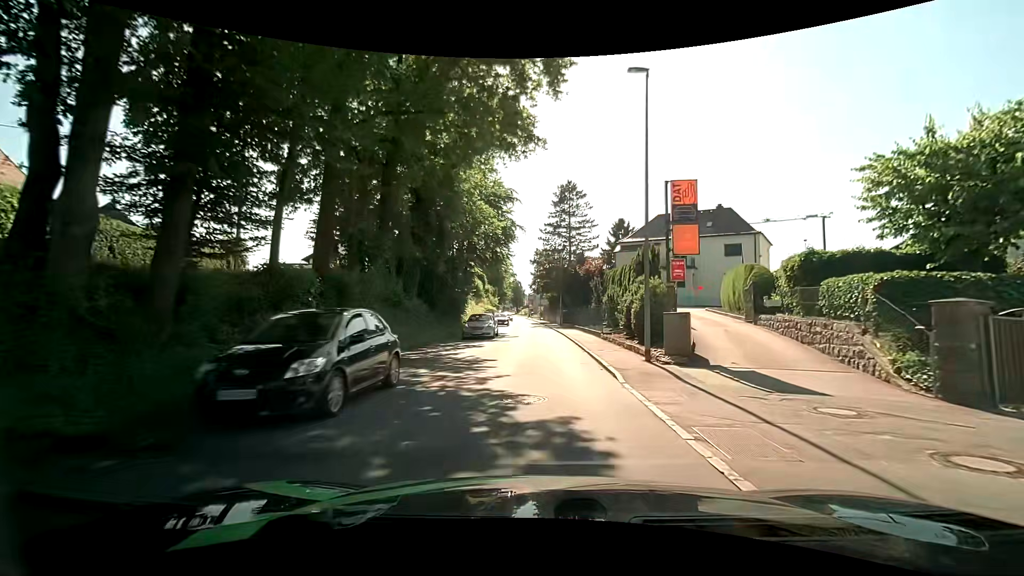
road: tertiary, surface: asphalt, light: Day
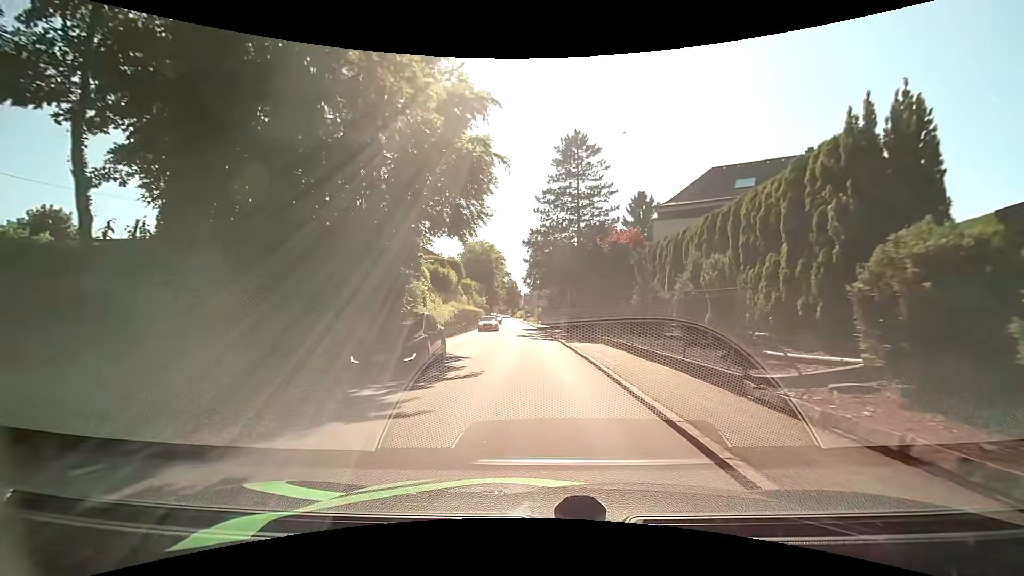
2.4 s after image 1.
(+0.2, +17.9) m; 0°
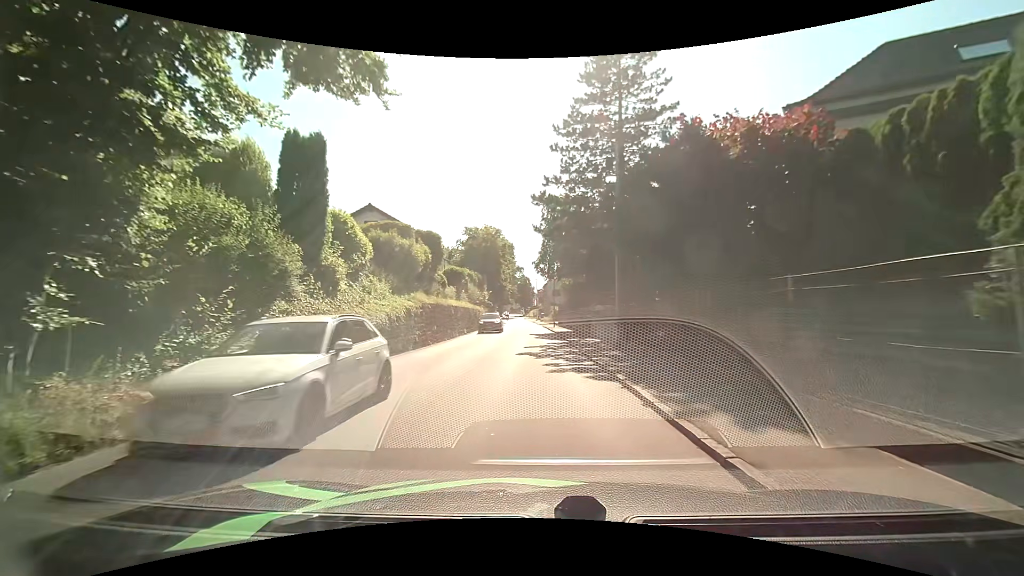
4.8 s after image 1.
(-0.2, +16.5) m; -1°
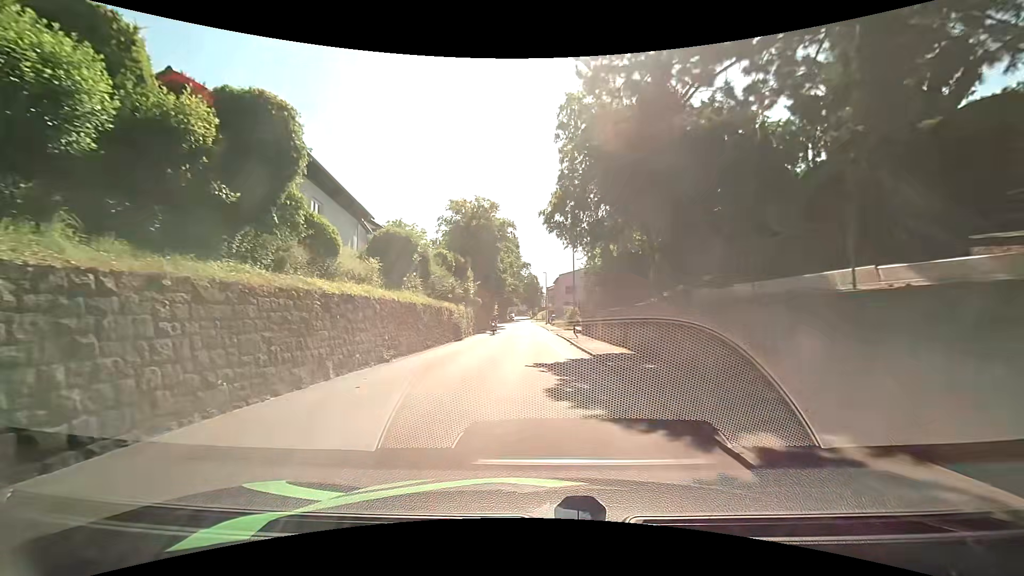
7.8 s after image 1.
(-0.3, +20.9) m; -2°
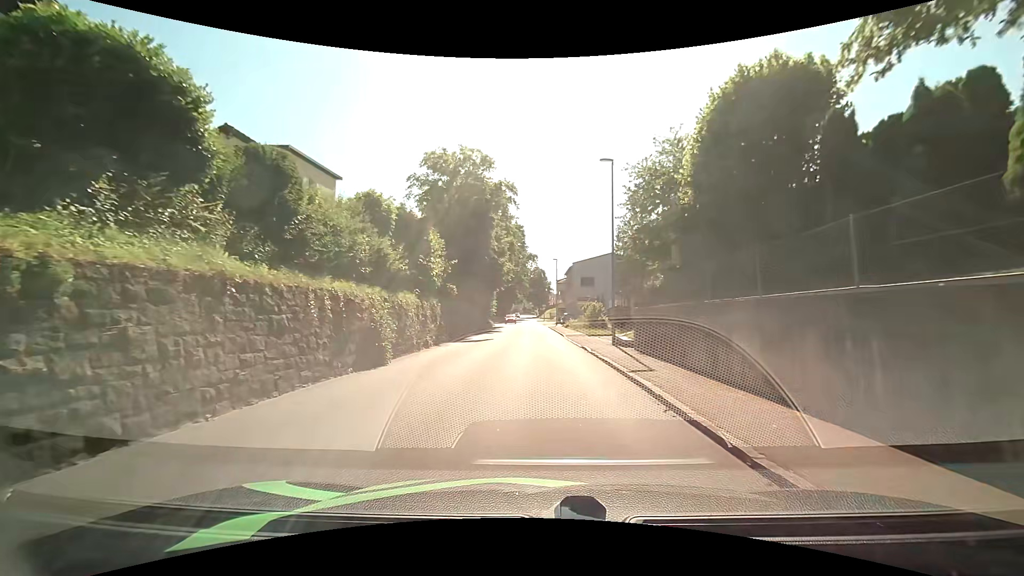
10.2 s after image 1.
(+0.1, +17.0) m; +1°
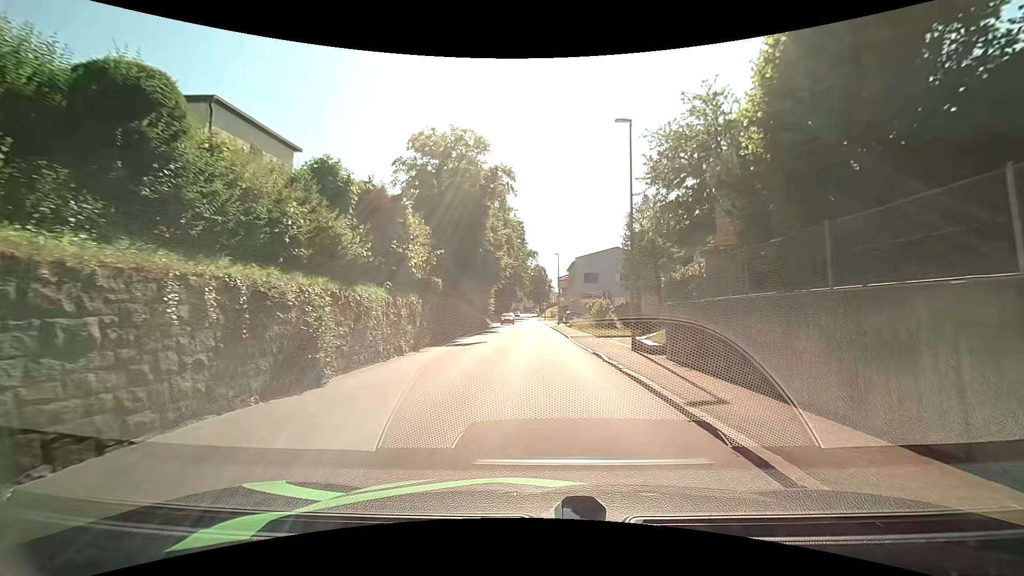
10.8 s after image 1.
(0.0, +4.3) m; +1°
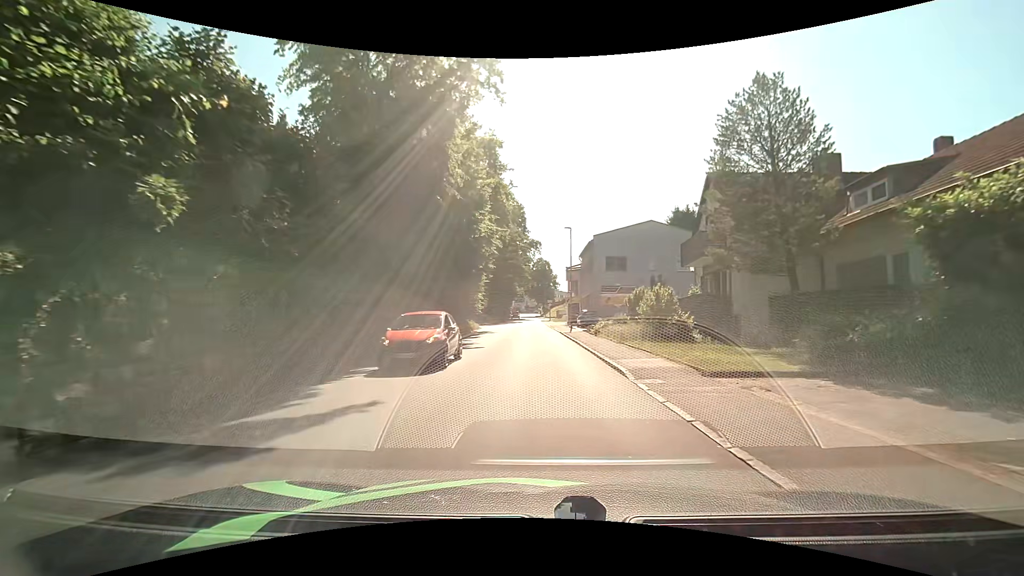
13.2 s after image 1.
(-0.7, +17.4) m; -1°
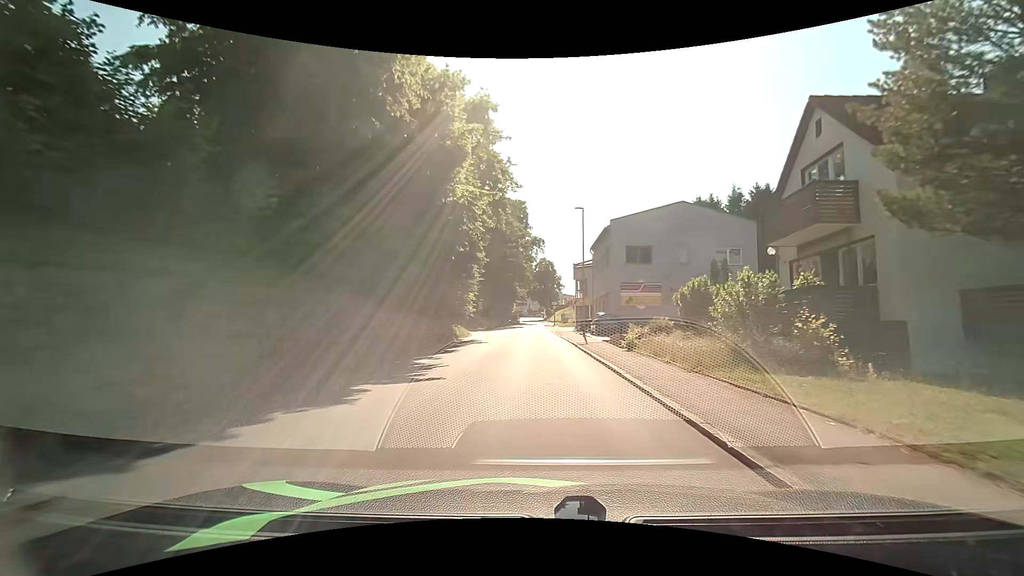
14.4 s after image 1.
(-0.2, +8.9) m; -2°
(0, +10) (0, +20) (0, +30) (0, +40) (0, +50) (0, +60) (0, +70) (0, +80) (0, +90) (0, +100) m
